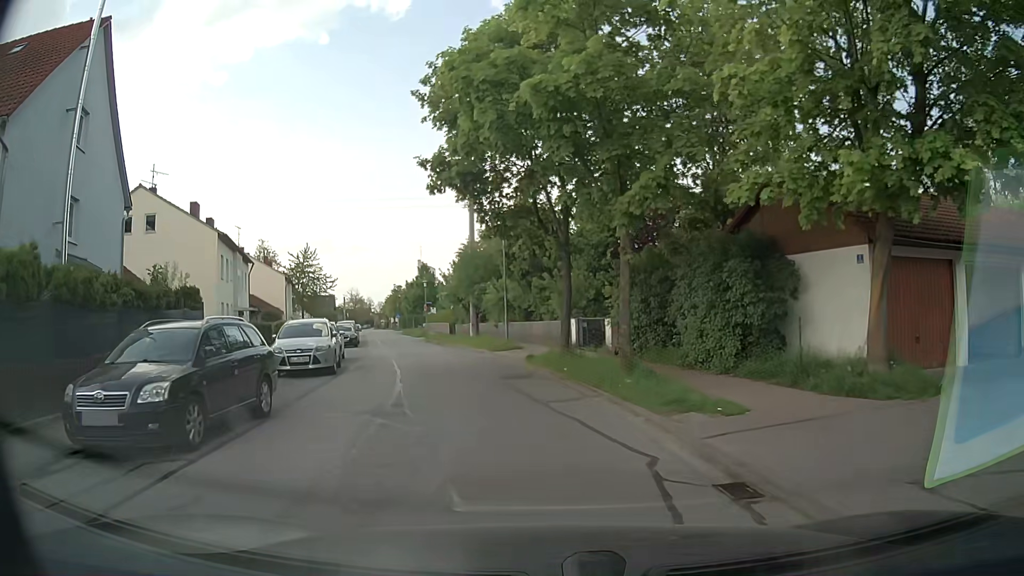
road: residential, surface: asphalt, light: Day
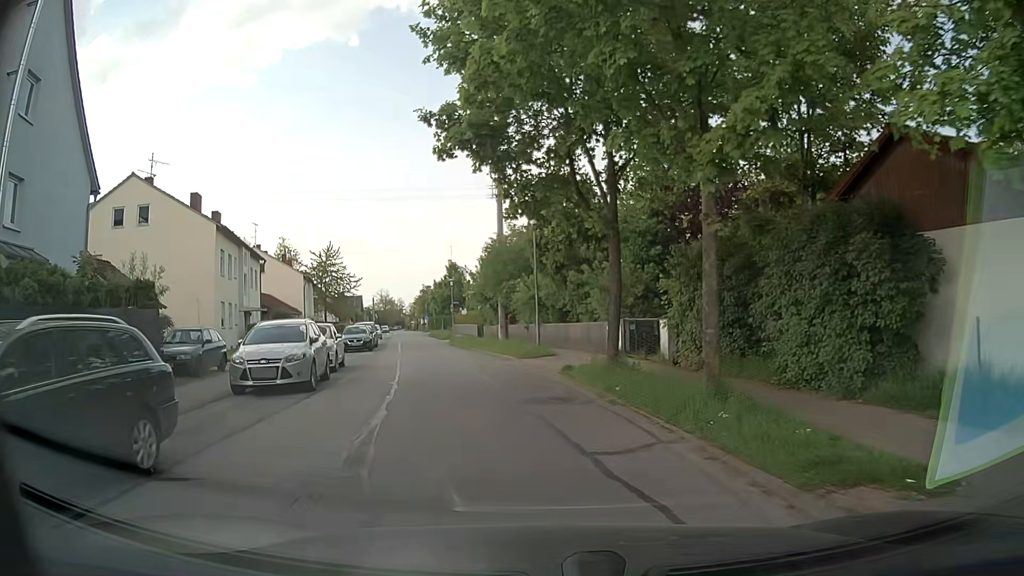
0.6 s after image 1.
(0.0, +4.3) m; -2°
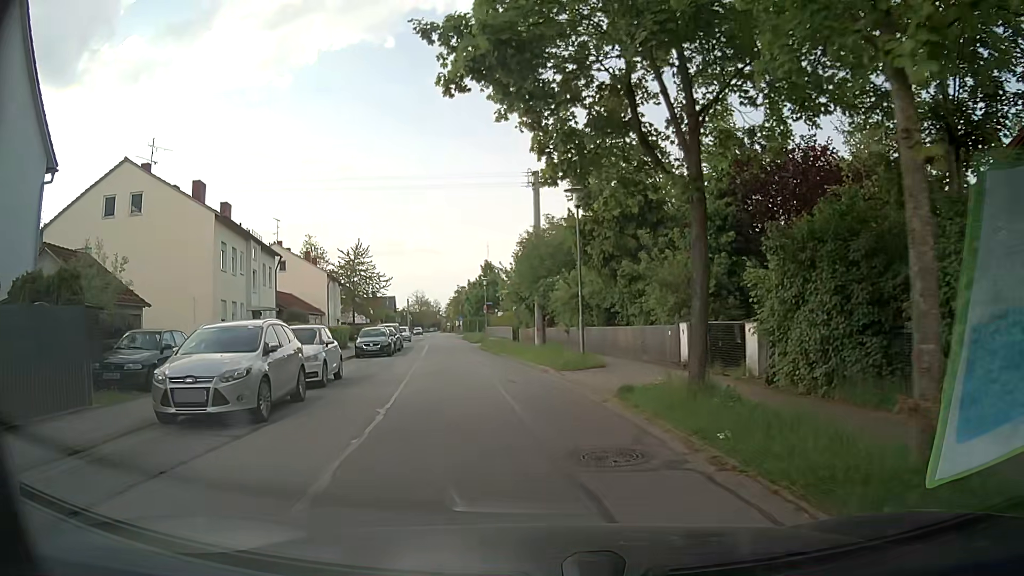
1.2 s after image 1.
(-0.1, +4.4) m; -4°
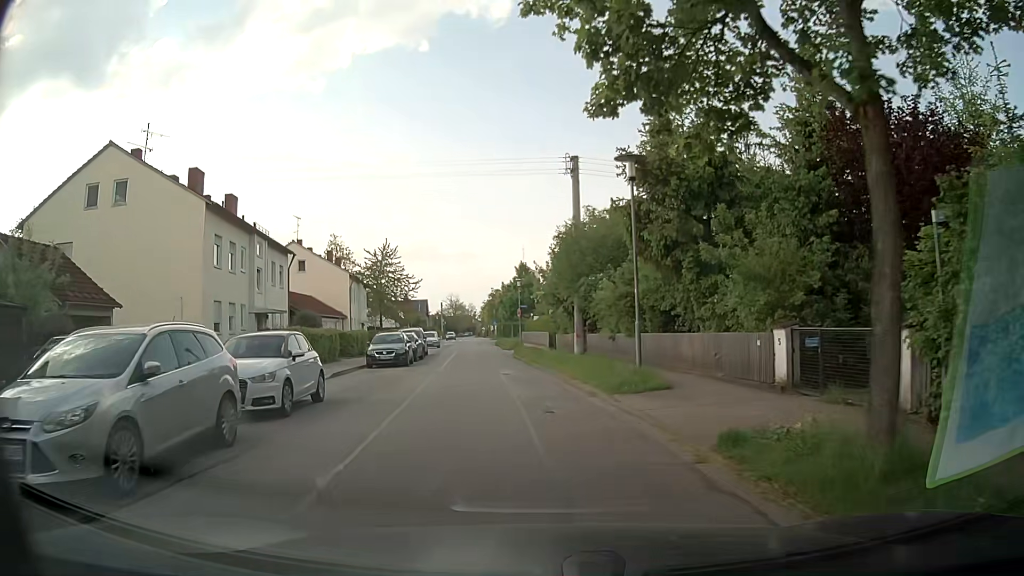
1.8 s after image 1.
(-0.1, +4.5) m; -3°
